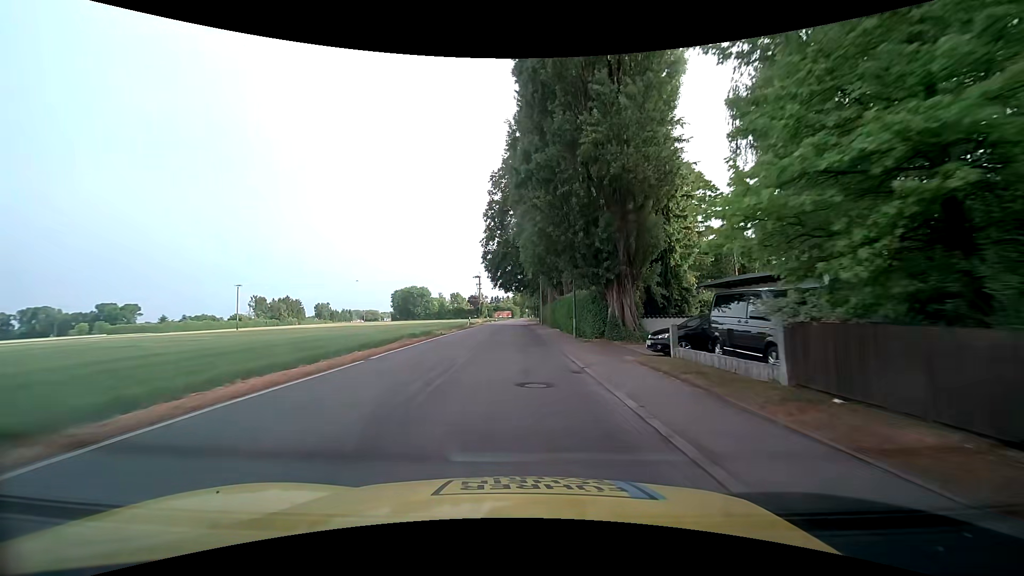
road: tertiary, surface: asphalt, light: Day
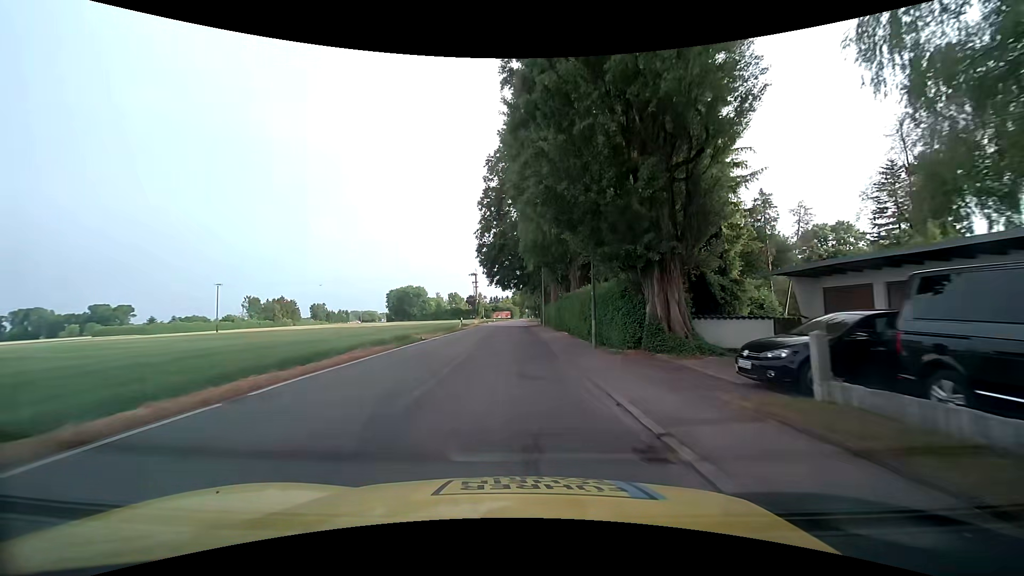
(+0.2, +7.1) m; +1°
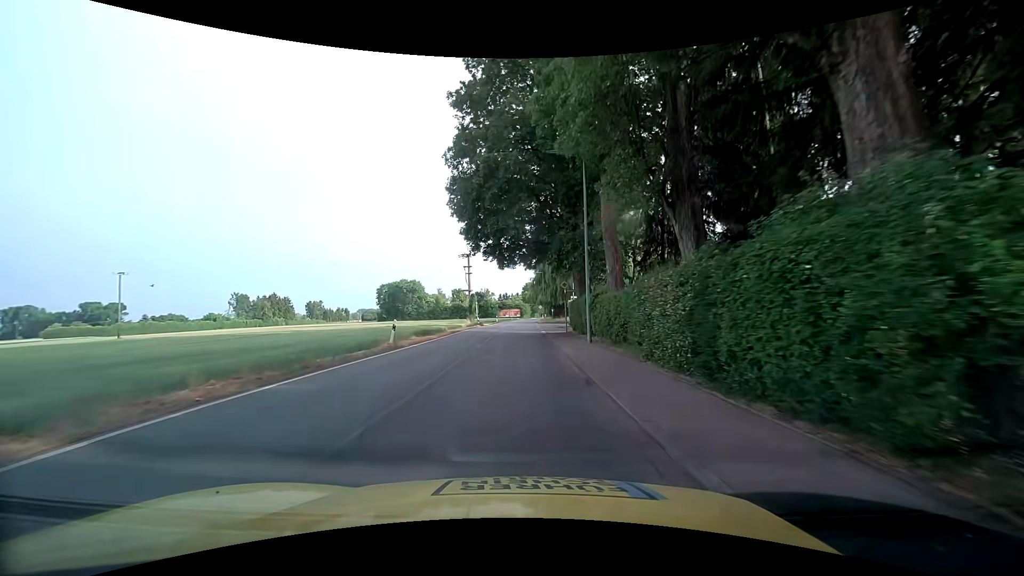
(-0.4, +28.7) m; -2°
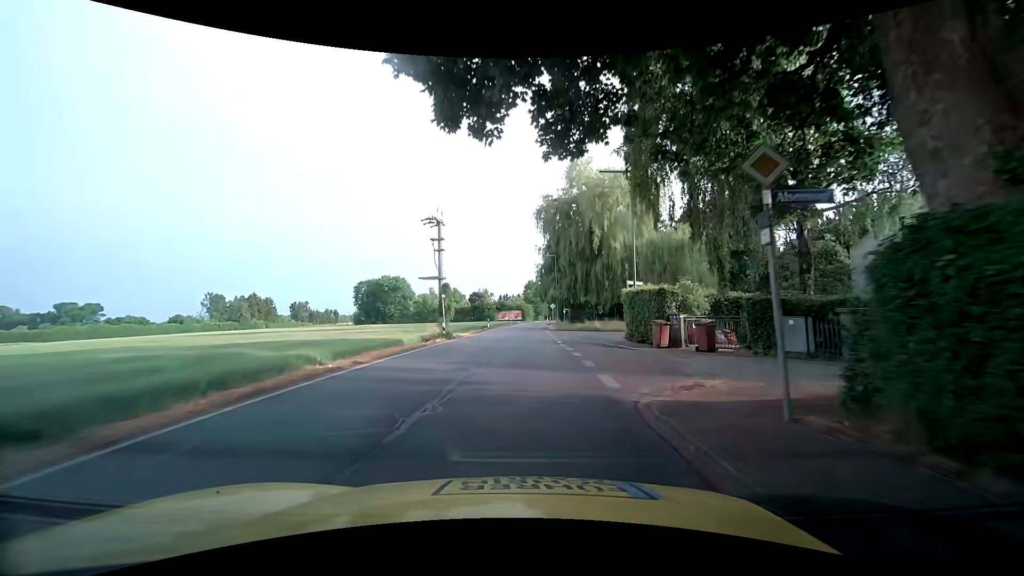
(-0.2, +26.0) m; -1°
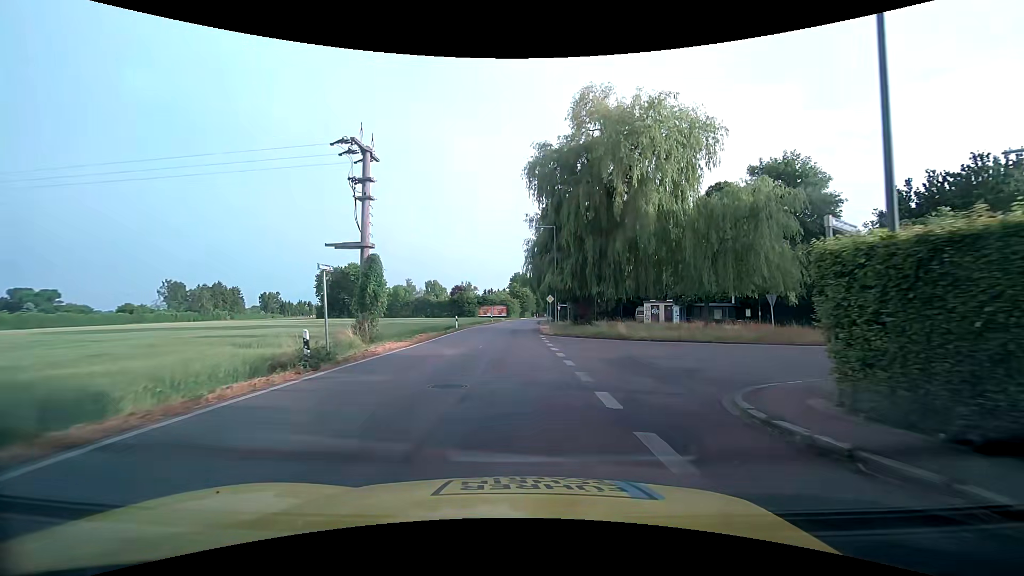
(+0.4, +17.1) m; +2°
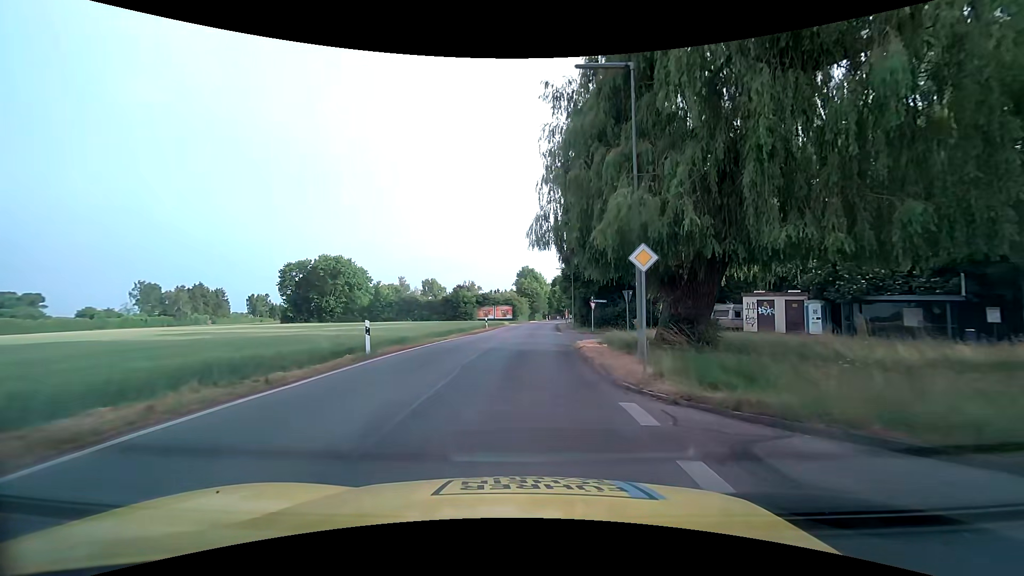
(-0.1, +25.2) m; -1°
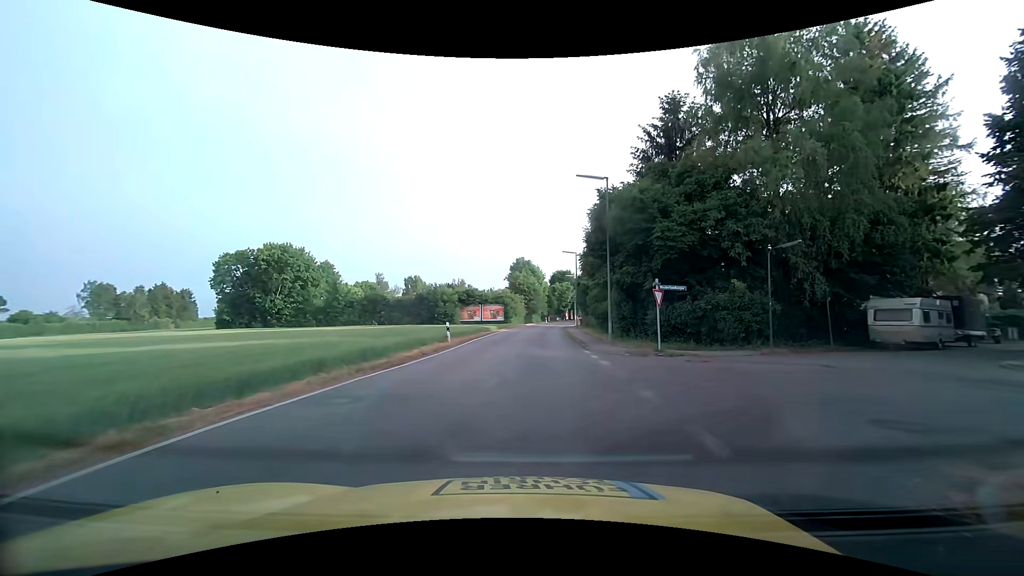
(+0.2, +21.3) m; +2°
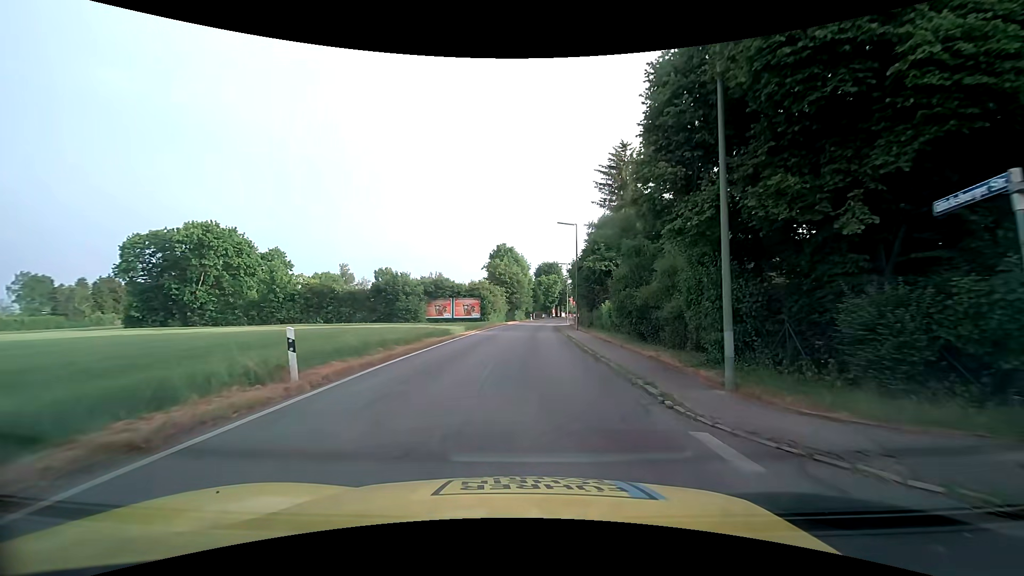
(0.0, +15.4) m; +1°
(0, +10) (0, +20) (0, +30) (+1, +40) (+1, +50) (+2, +60) (+3, +70) (+4, +80) (+5, +90) (+6, +100) m
